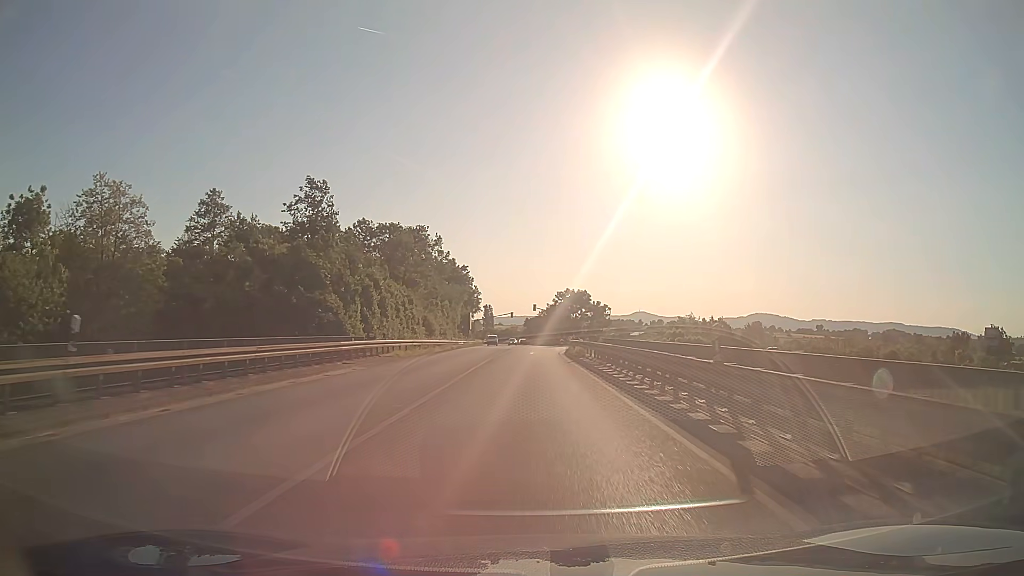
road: primary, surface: asphalt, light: Day
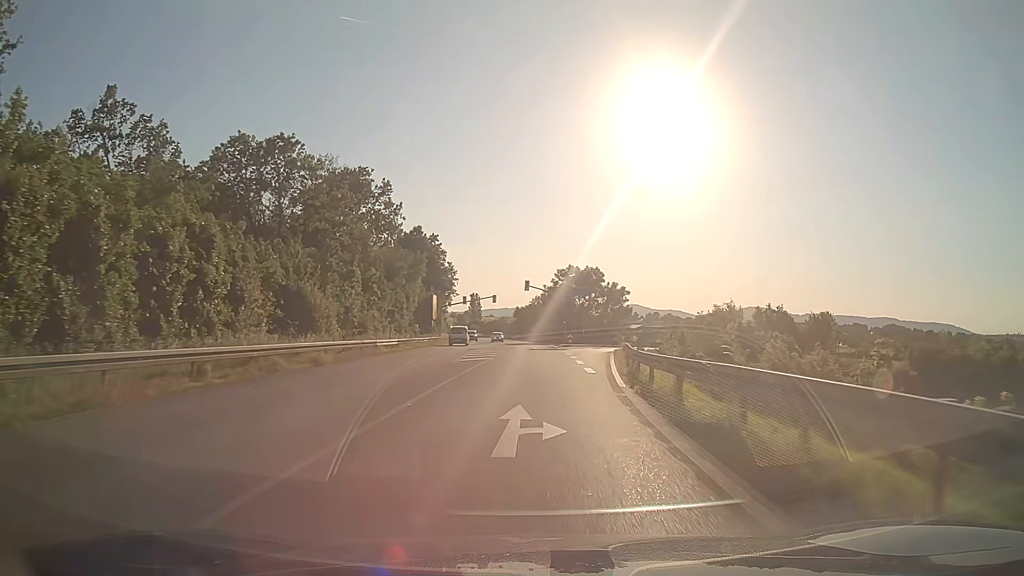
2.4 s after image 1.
(+0.1, +38.1) m; +1°
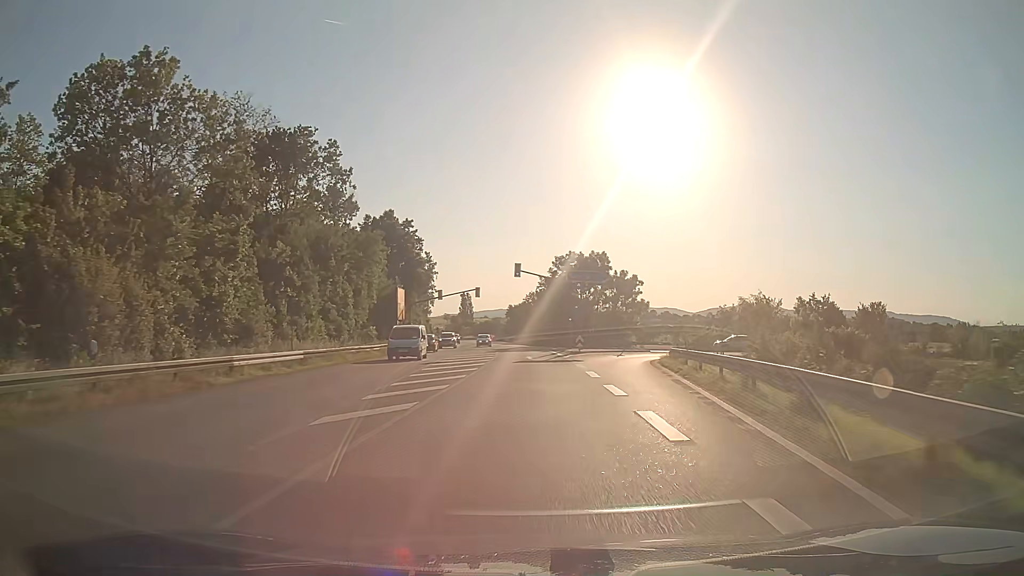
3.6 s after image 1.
(+0.1, +18.9) m; 0°
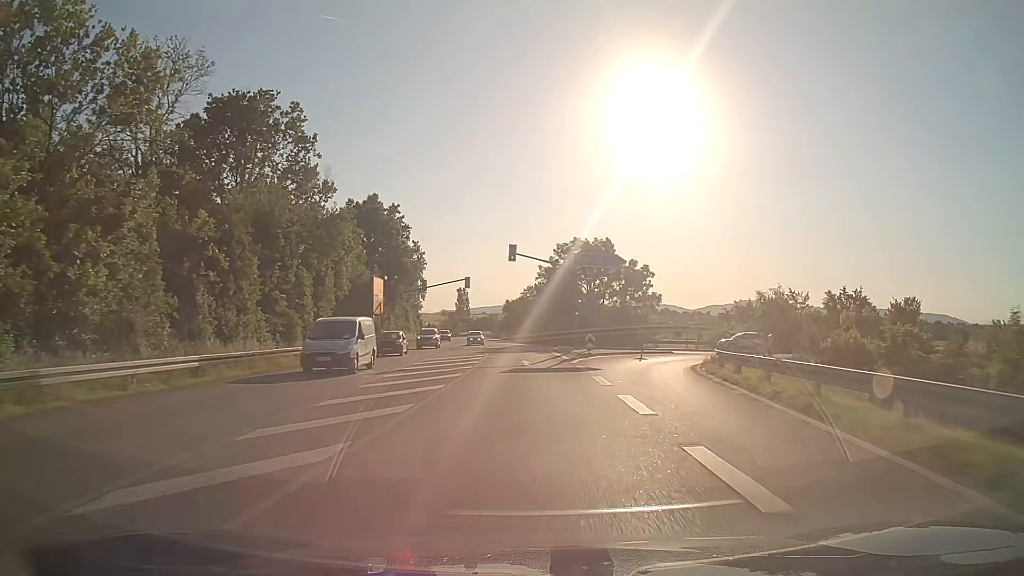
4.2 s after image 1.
(0.0, +9.4) m; 0°
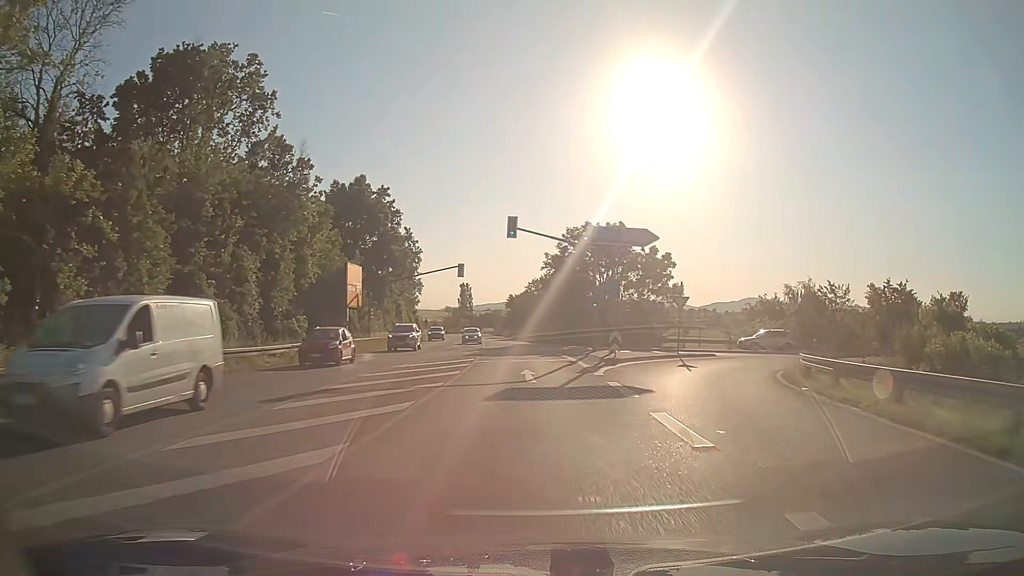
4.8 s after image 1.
(0.0, +9.4) m; 0°
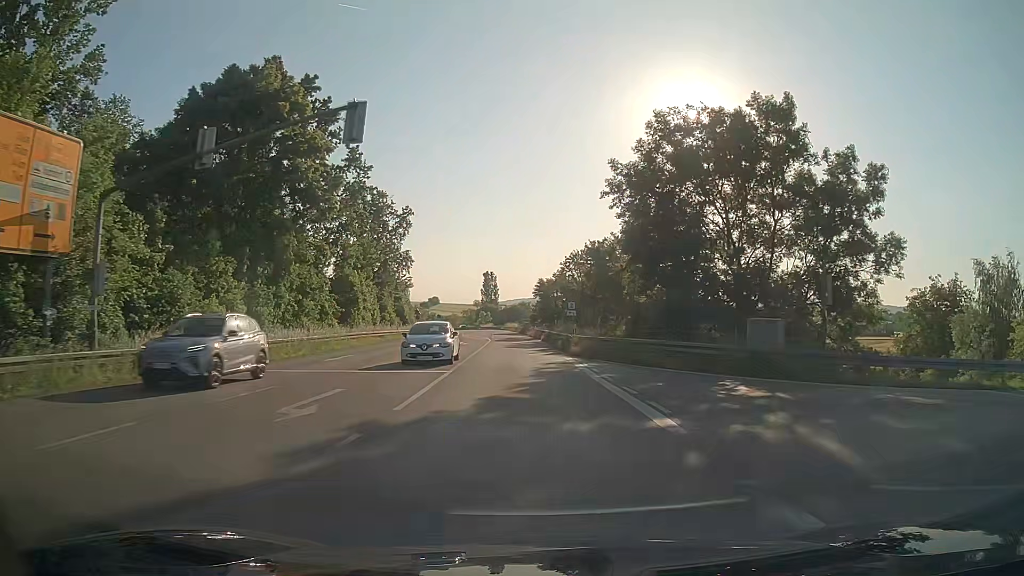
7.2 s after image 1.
(-0.9, +37.3) m; -3°
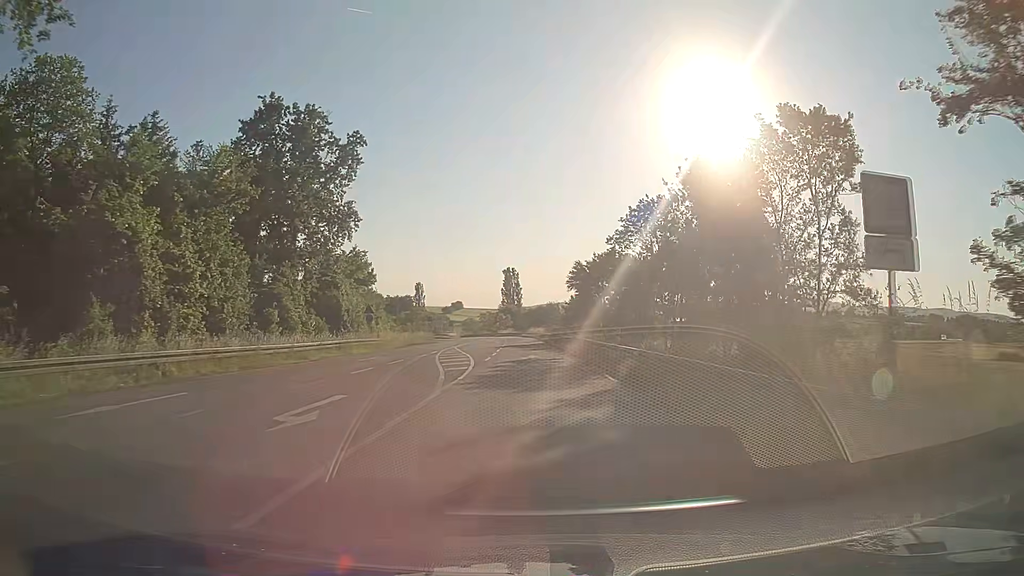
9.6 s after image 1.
(-0.7, +36.2) m; -2°
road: secondary
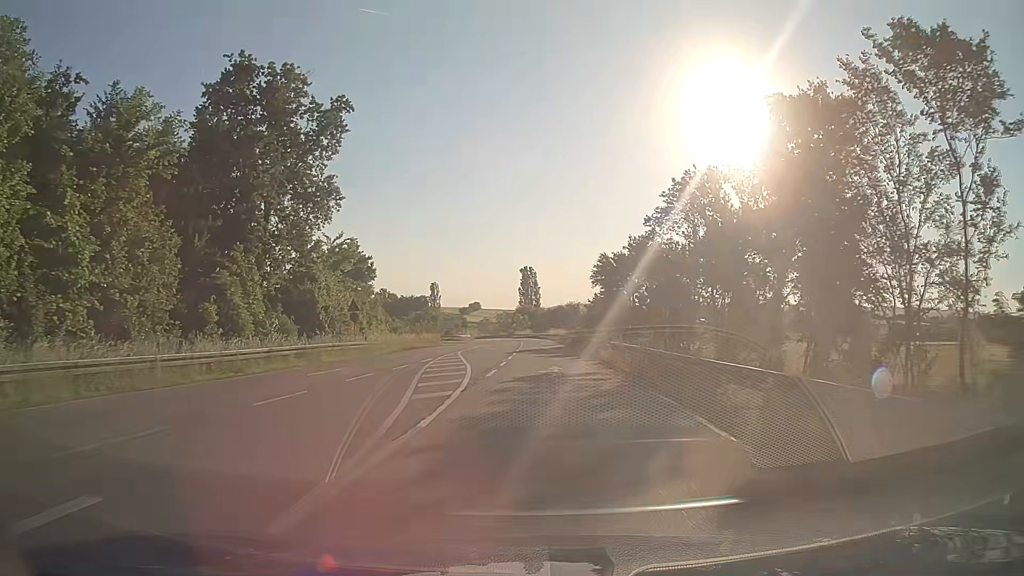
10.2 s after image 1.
(0.0, +8.7) m; -2°
